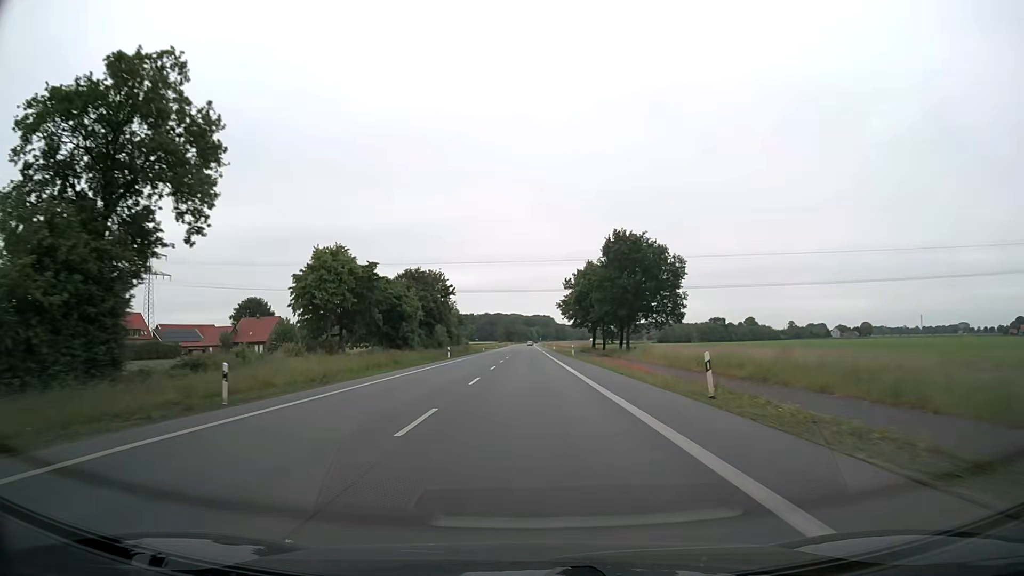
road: primary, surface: asphalt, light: Day
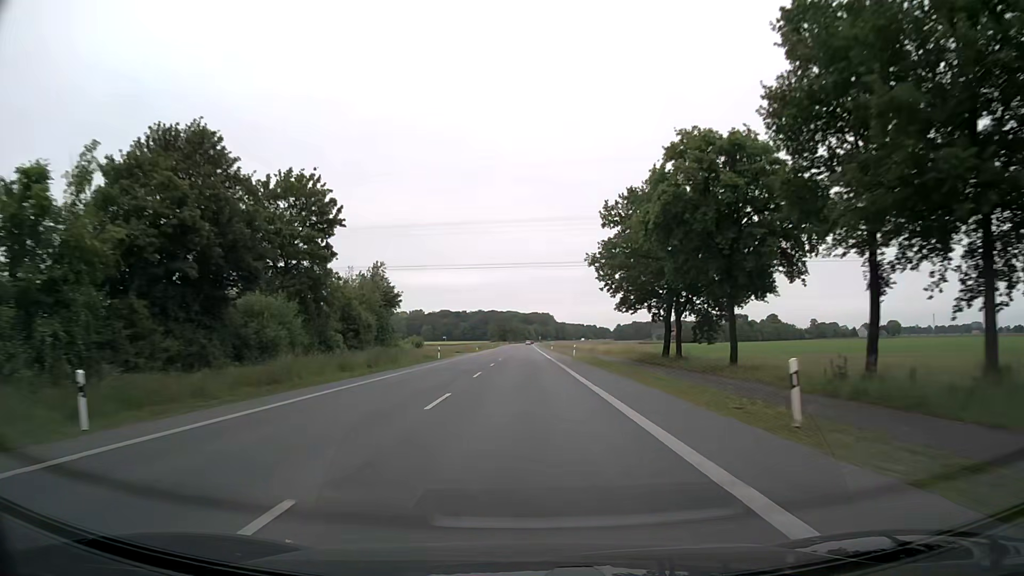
(+0.1, +56.4) m; 0°
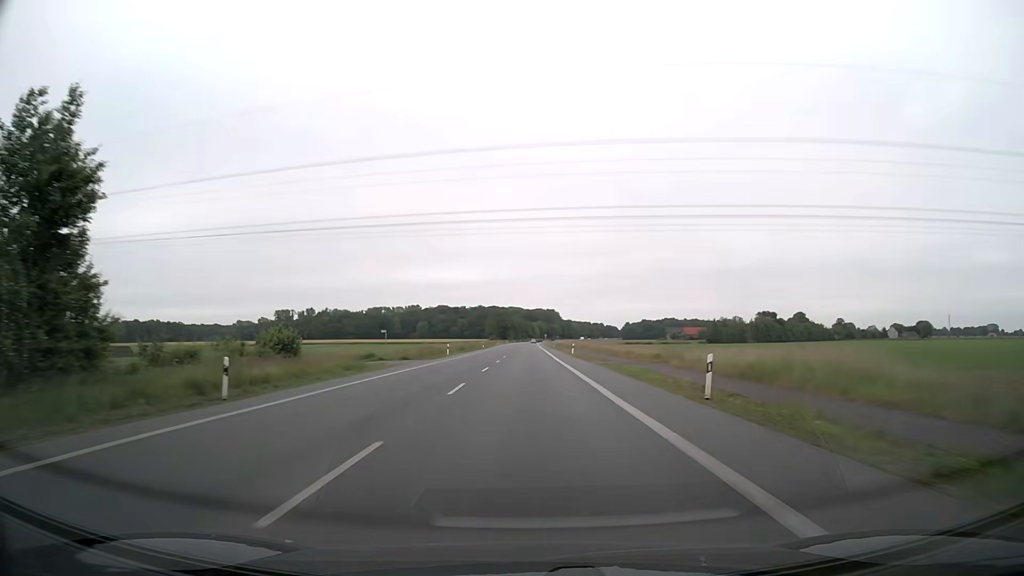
(0.0, +44.7) m; 0°
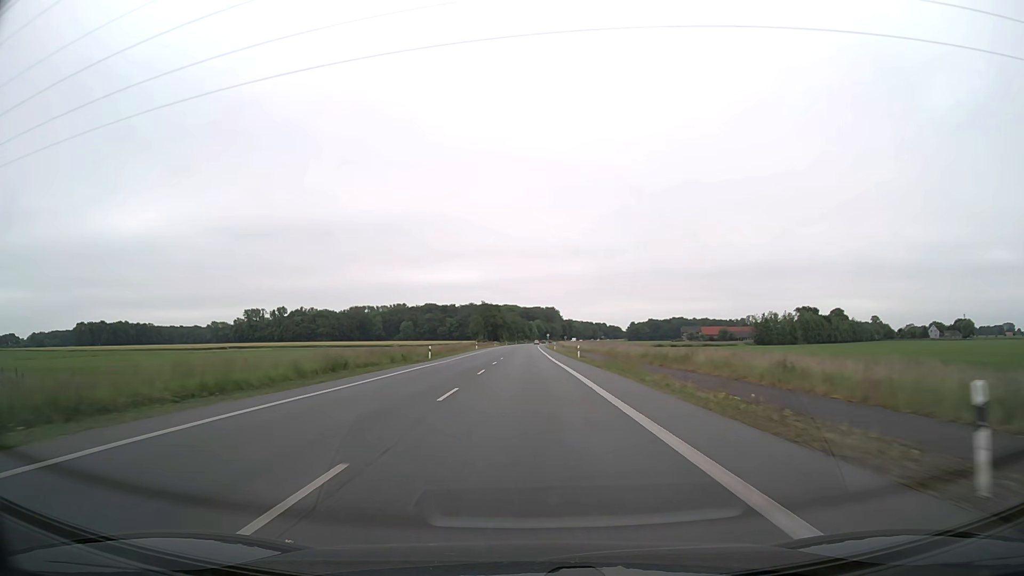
(+0.4, +61.3) m; 0°
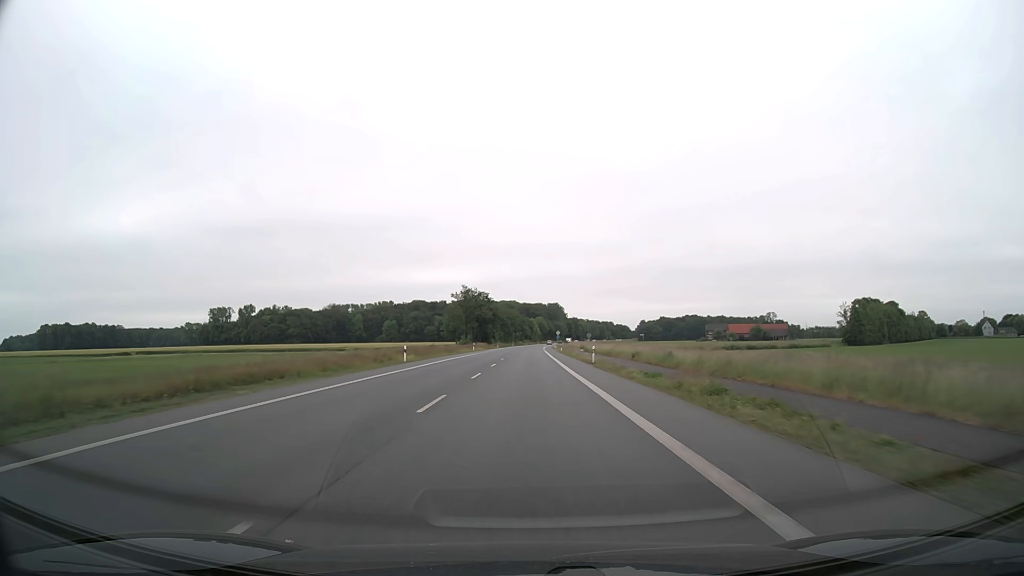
(+0.1, +62.3) m; 0°
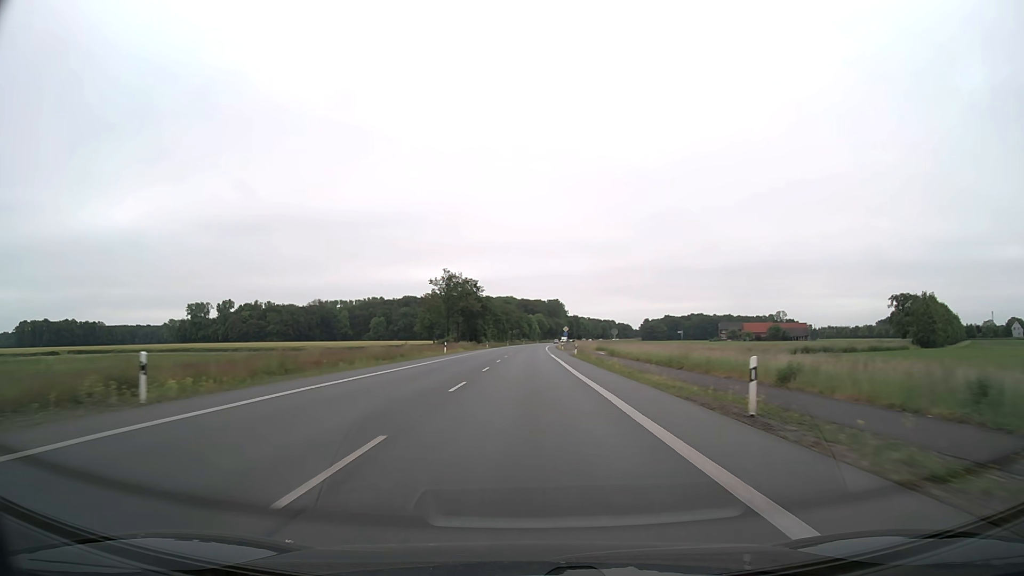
(0.0, +31.3) m; 0°
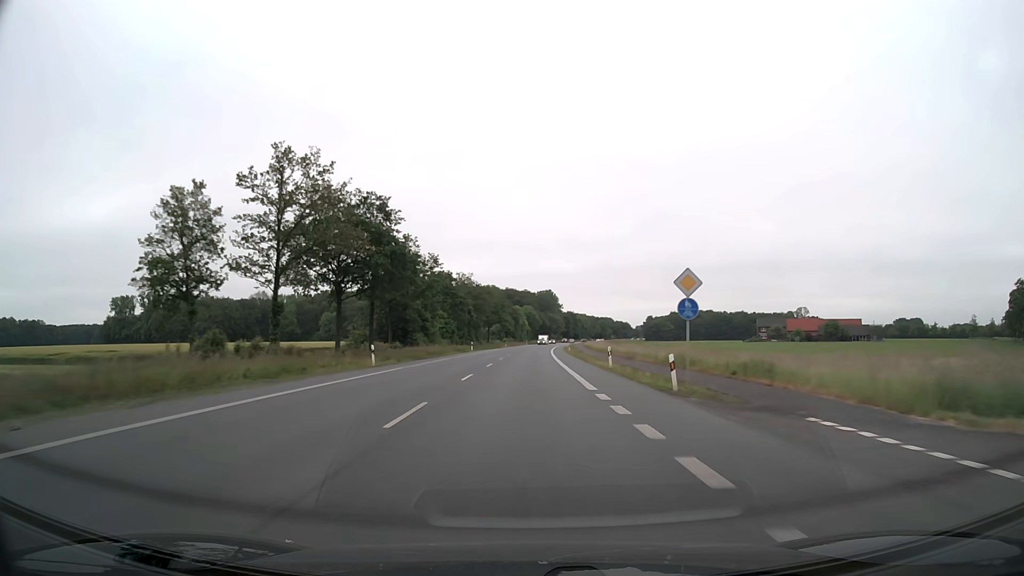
(+0.6, +78.7) m; +1°
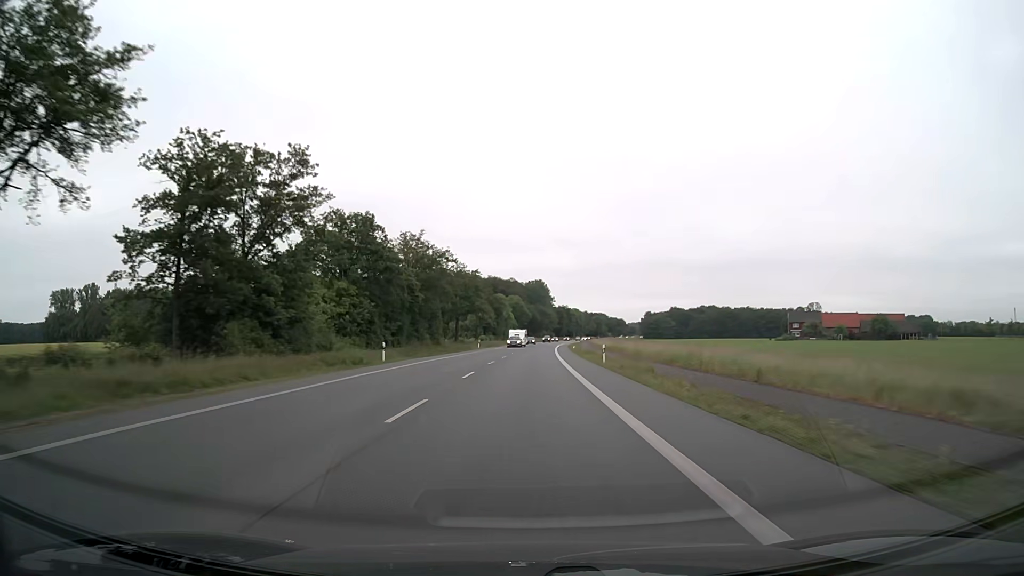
(+0.4, +47.4) m; +1°
(0, +10) (0, +20) (0, +30) (0, +40) (+1, +50) (+1, +60) (+1, +70) (+1, +80) (+2, +90) (+2, +100) m
